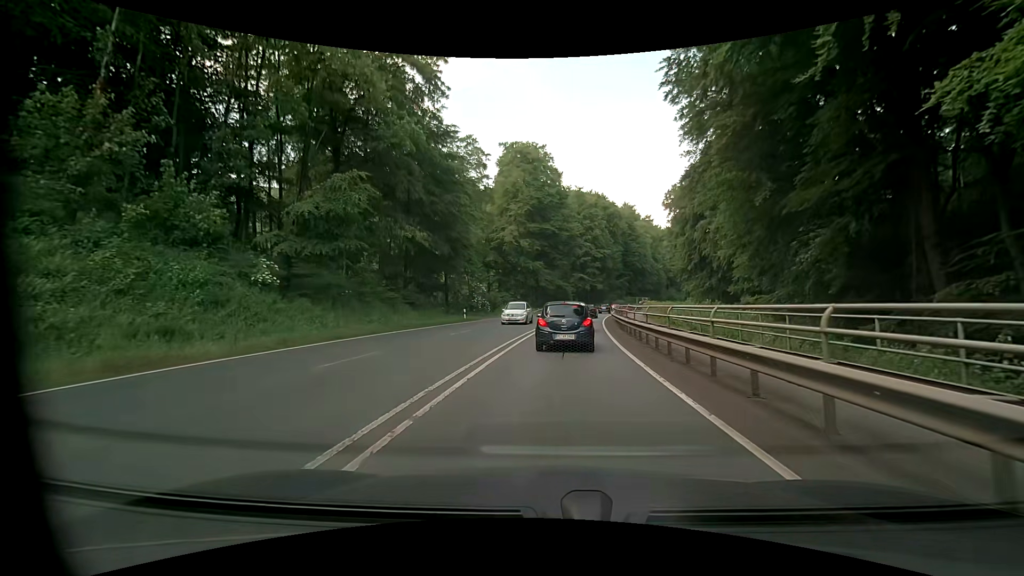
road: primary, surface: asphalt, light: Day
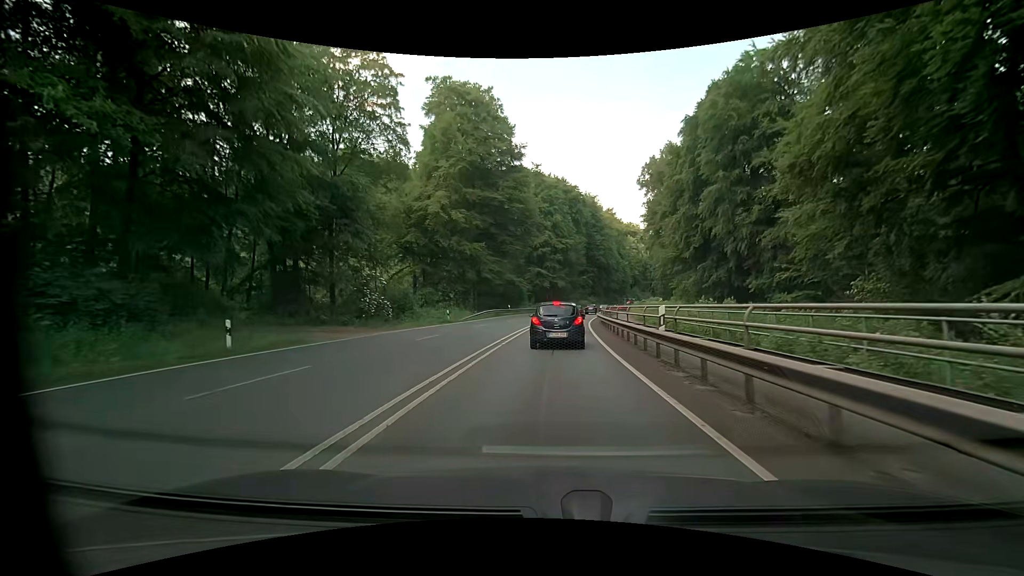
(+2.0, +26.9) m; +7°
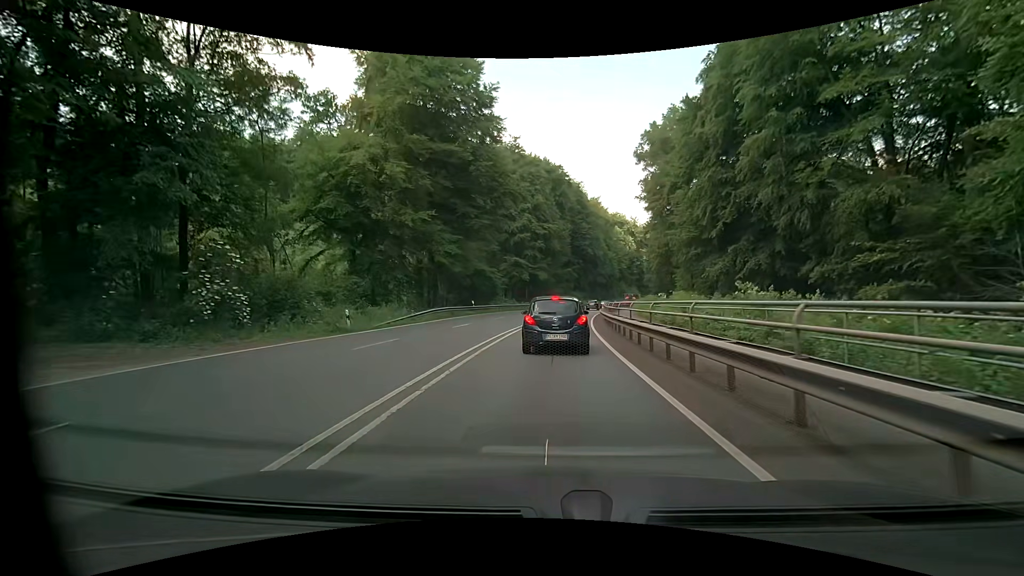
(+0.2, +17.5) m; +3°
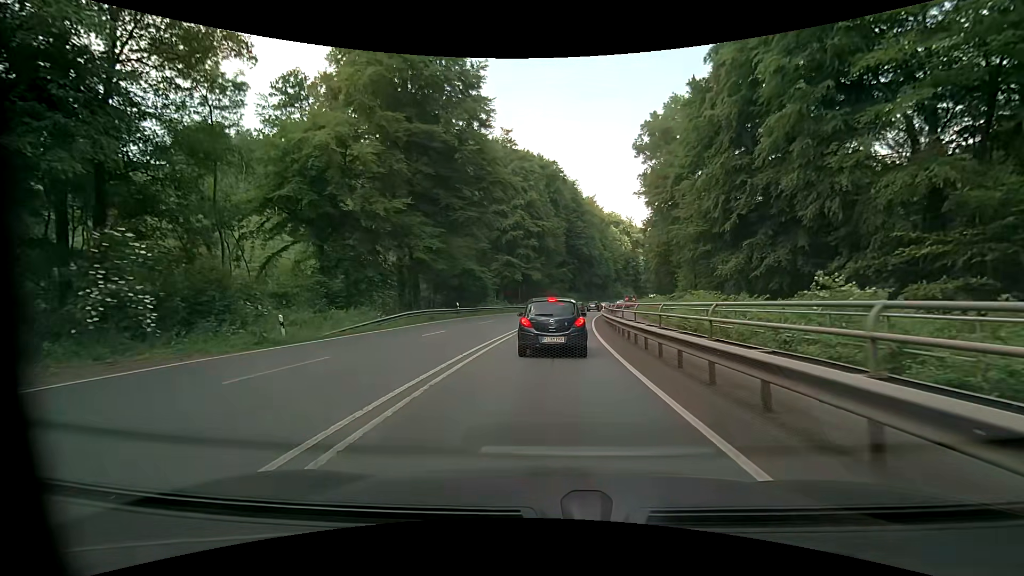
(0.0, +5.3) m; 0°
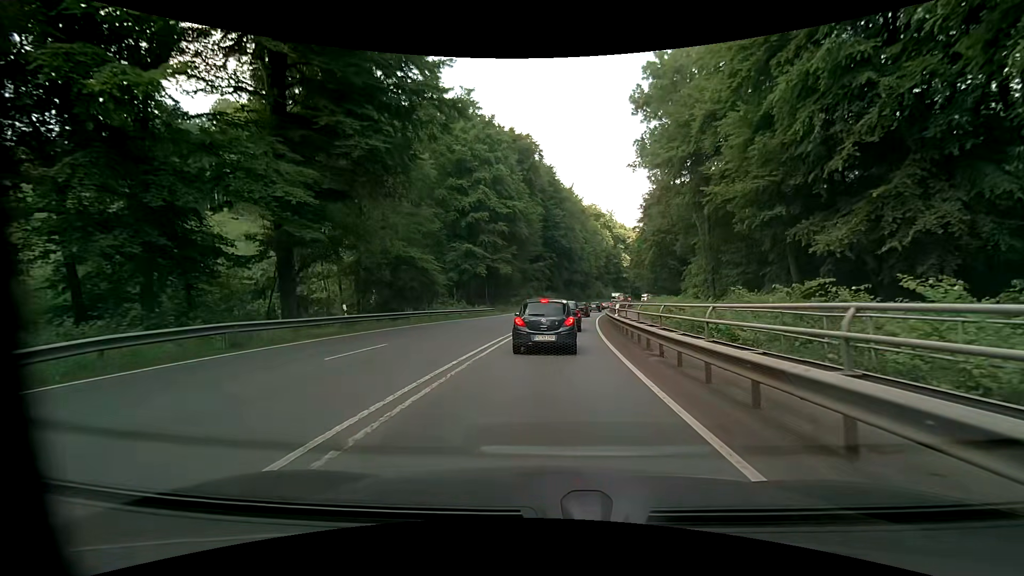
(+0.3, +19.9) m; +2°
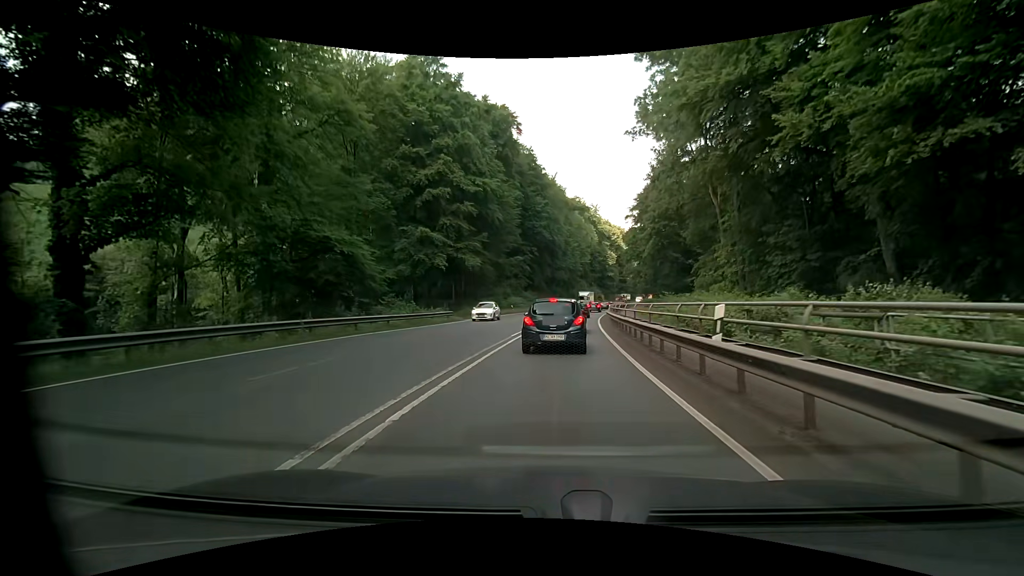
(+0.2, +15.2) m; +3°
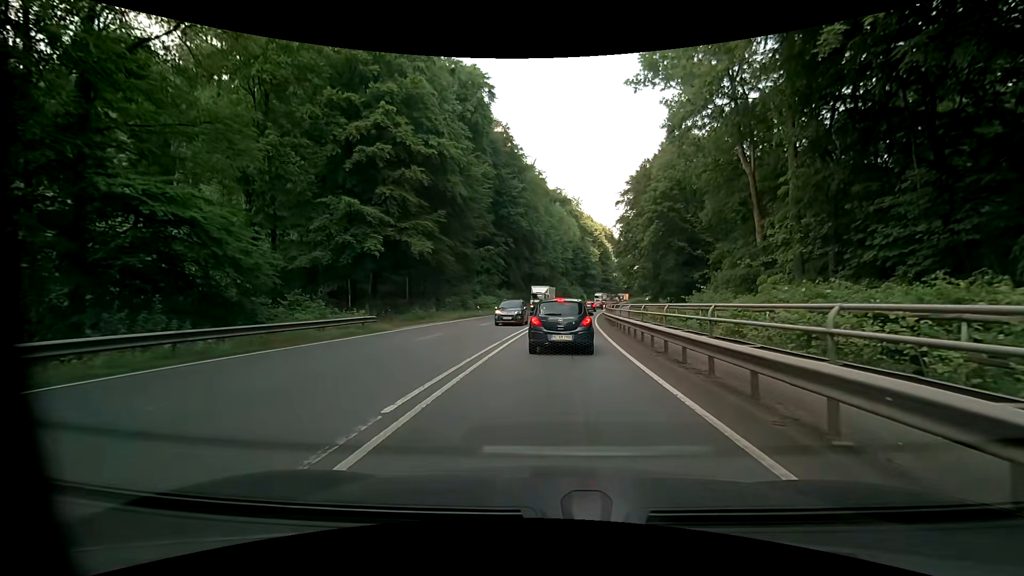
(0.0, +14.2) m; 0°
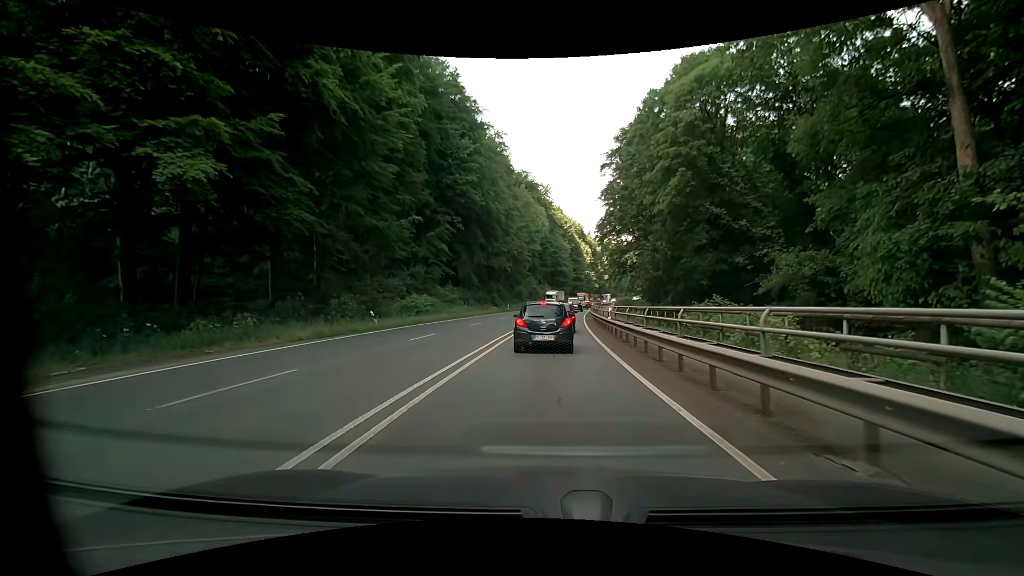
(+1.2, +23.2) m; +5°
(0, +10) (0, +20) (+1, +30) (+2, +40) (+2, +50) (+3, +60) (+4, +70) (+5, +80) (+6, +90) (+8, +100) m
